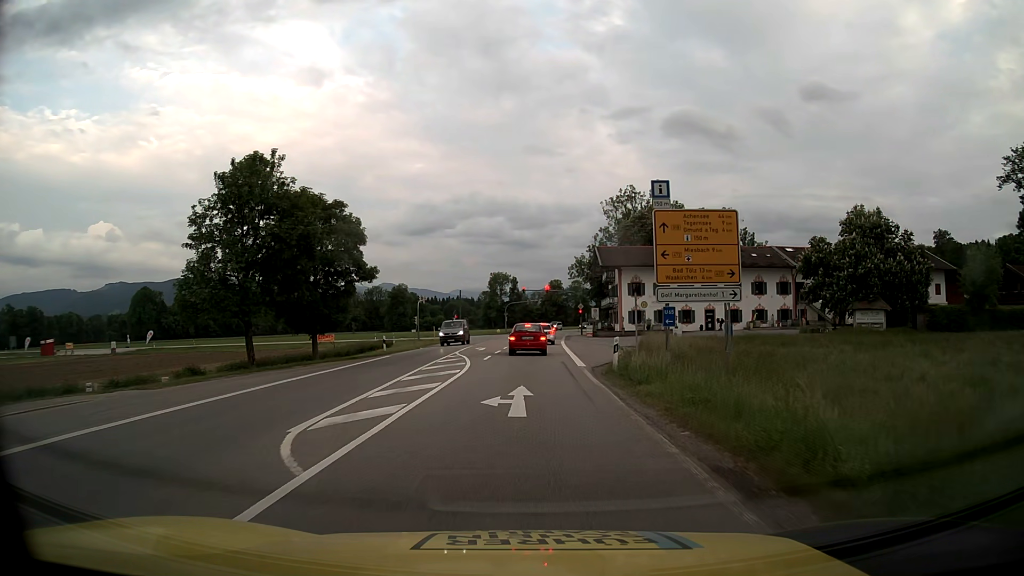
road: primary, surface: asphalt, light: Day
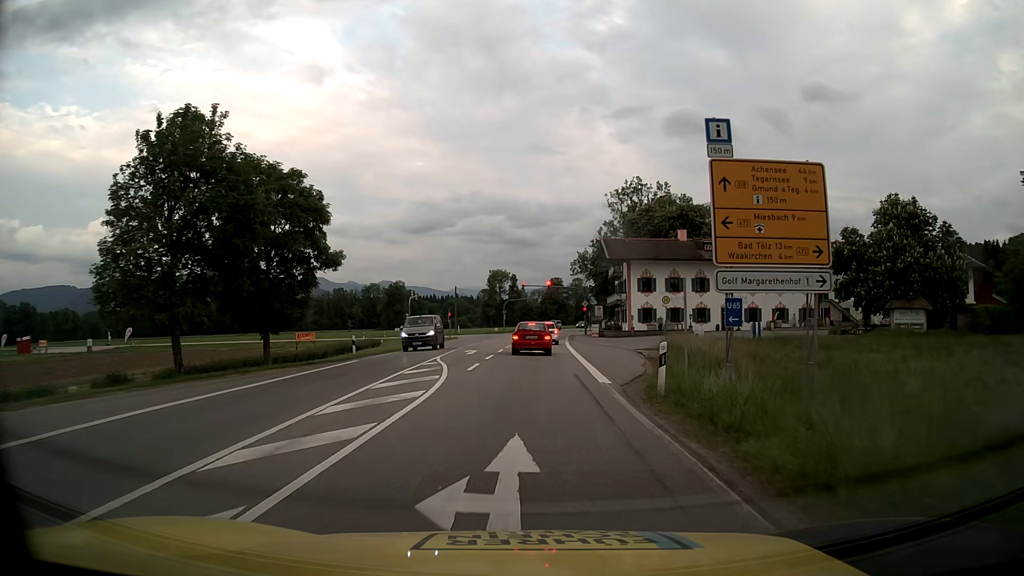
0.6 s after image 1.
(0.0, +6.8) m; 0°
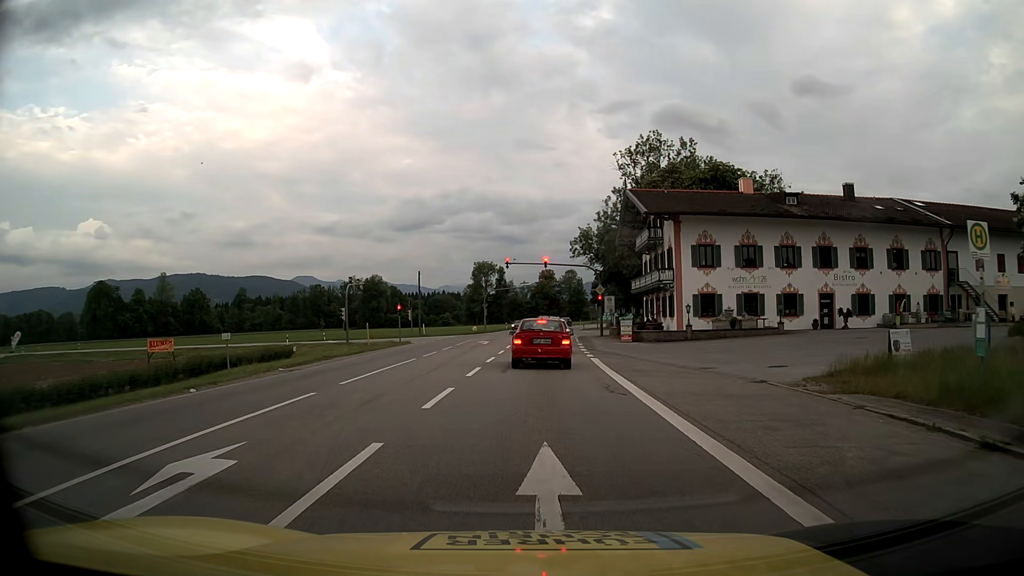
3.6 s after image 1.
(+0.2, +26.6) m; +1°
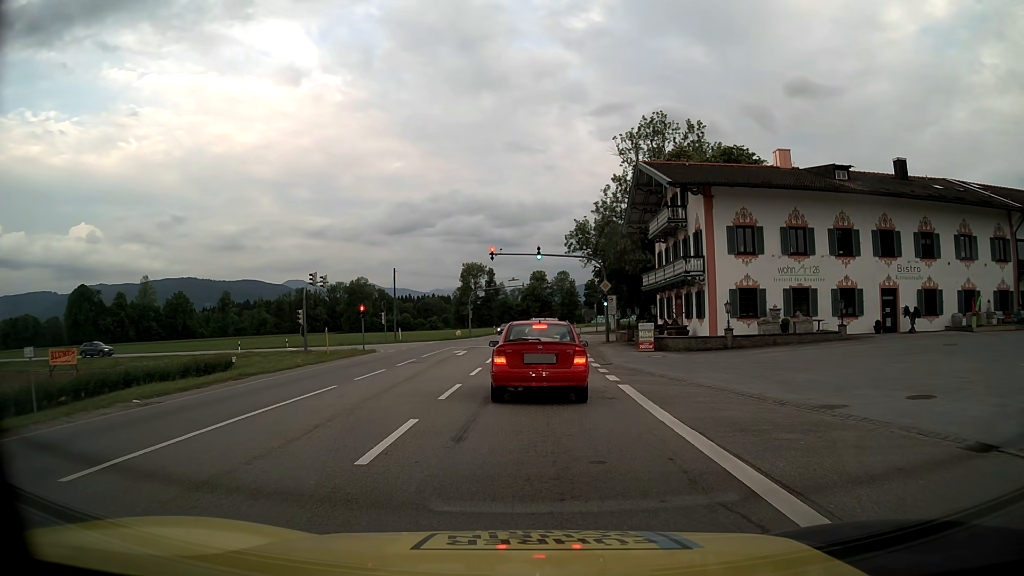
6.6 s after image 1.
(+0.1, +9.4) m; +2°
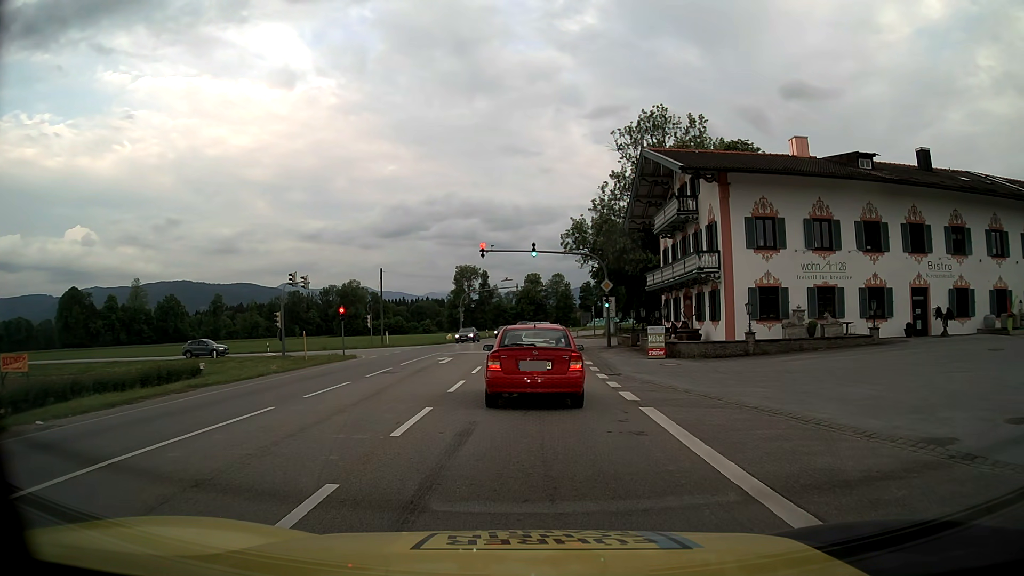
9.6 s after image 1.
(-0.1, +3.8) m; 0°
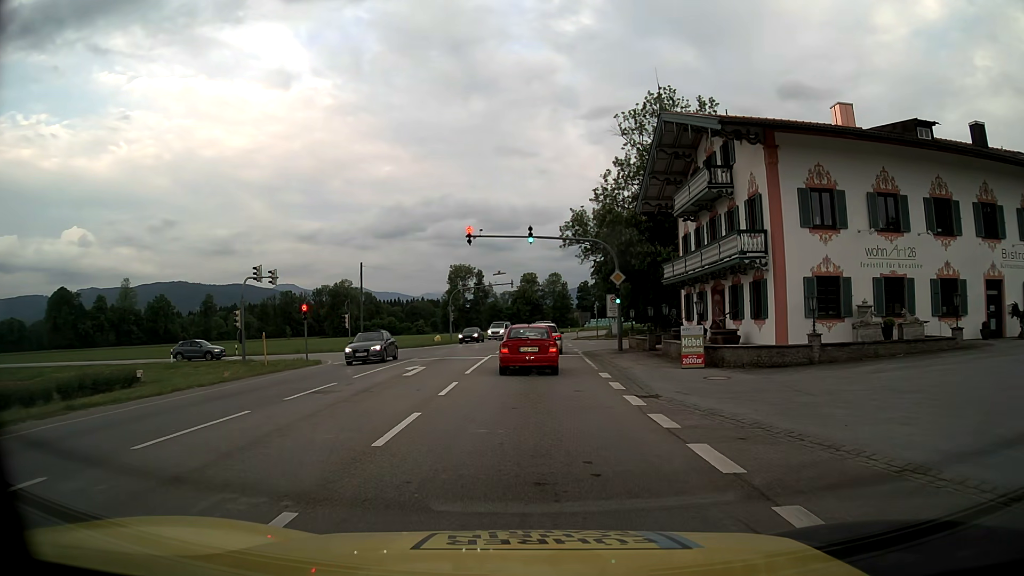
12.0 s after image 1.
(0.0, +7.0) m; 0°
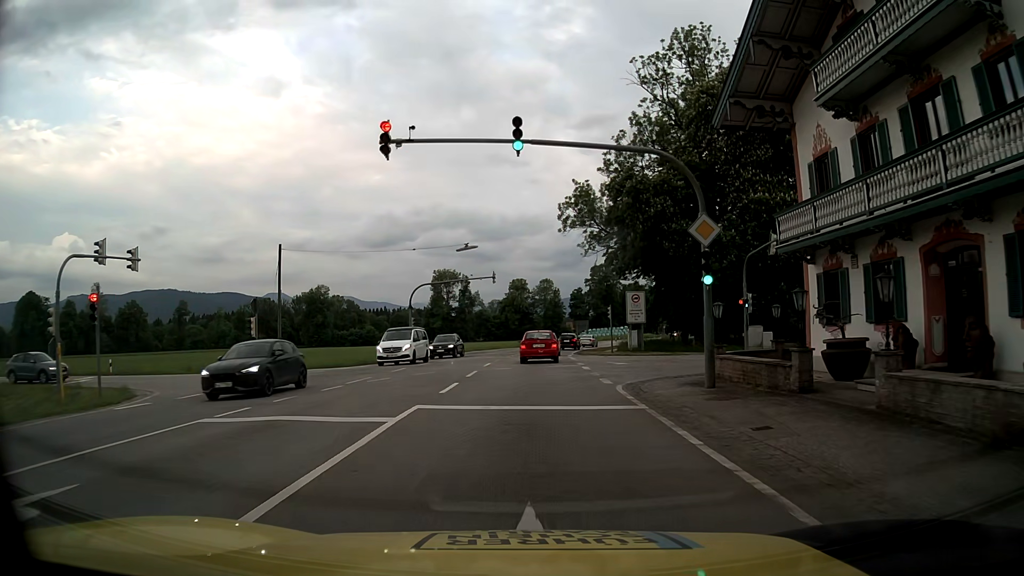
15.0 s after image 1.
(+0.2, +19.2) m; +1°
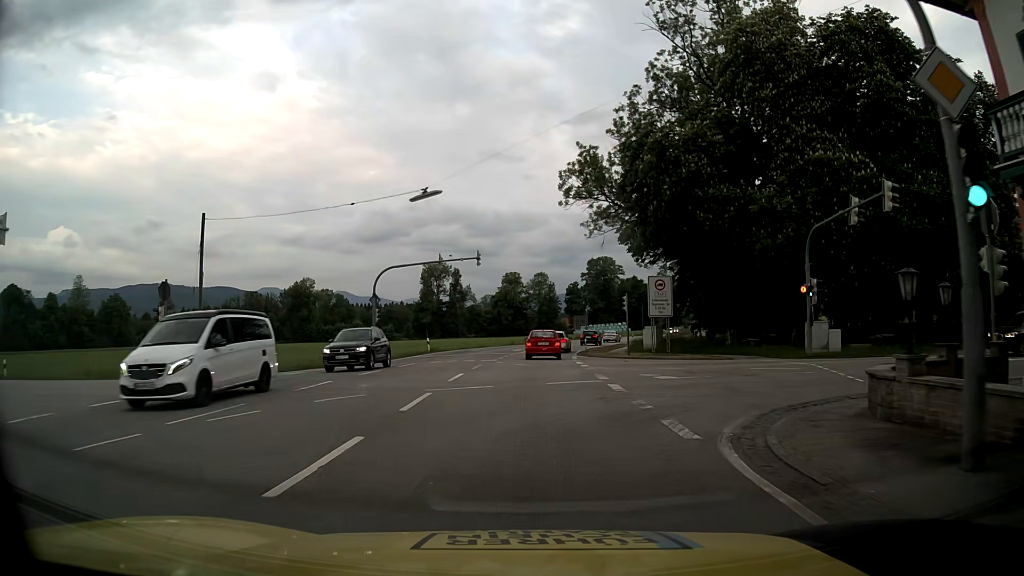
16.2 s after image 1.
(0.0, +10.5) m; +1°
(0, +10) (0, +20) (0, +30) (+1, +40) (+2, +50) (+3, +60) (+5, +70) (+8, +79) (+10, +89) (+13, +99) m
